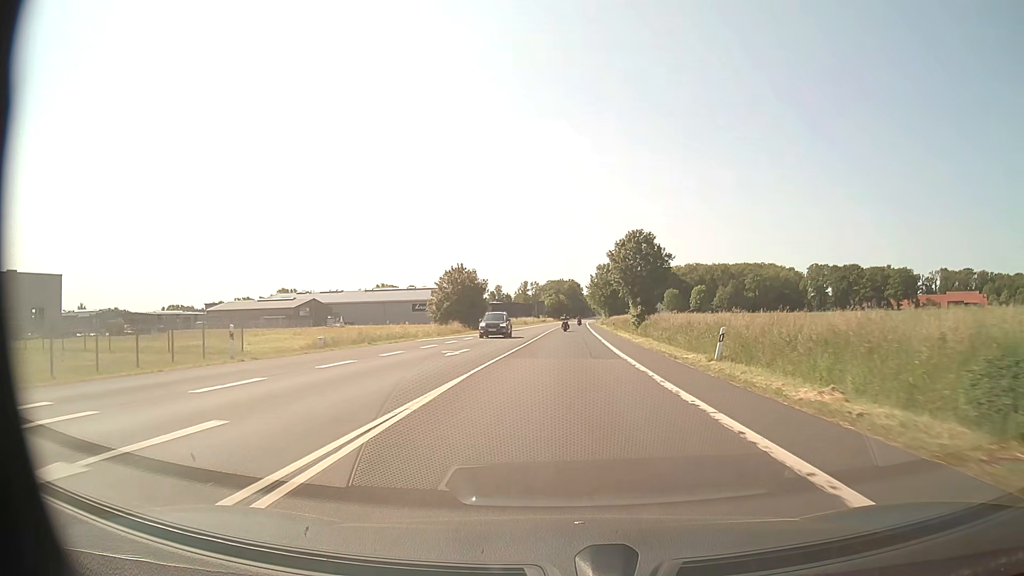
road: primary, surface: asphalt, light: Day
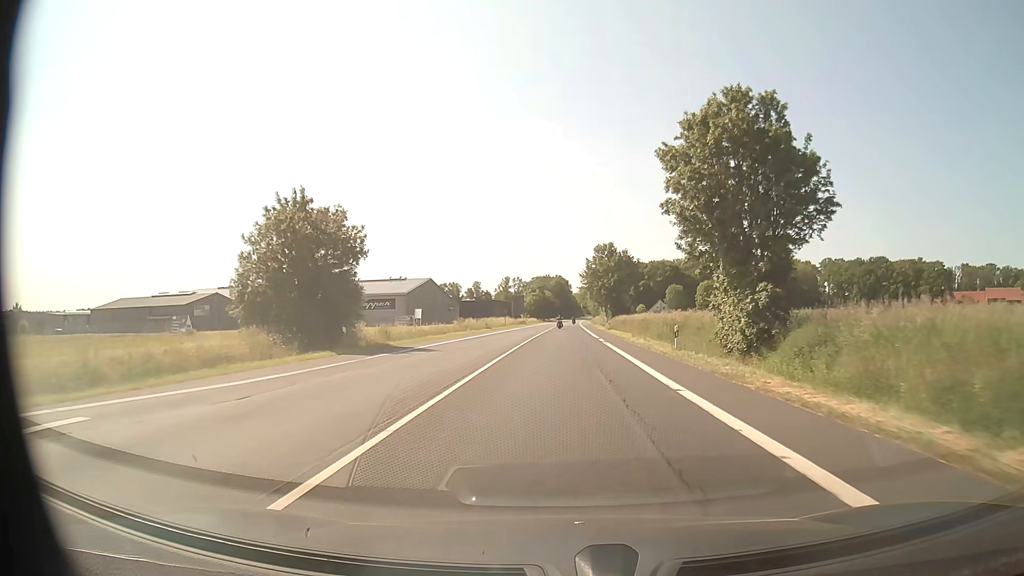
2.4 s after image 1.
(+0.5, +43.3) m; +1°
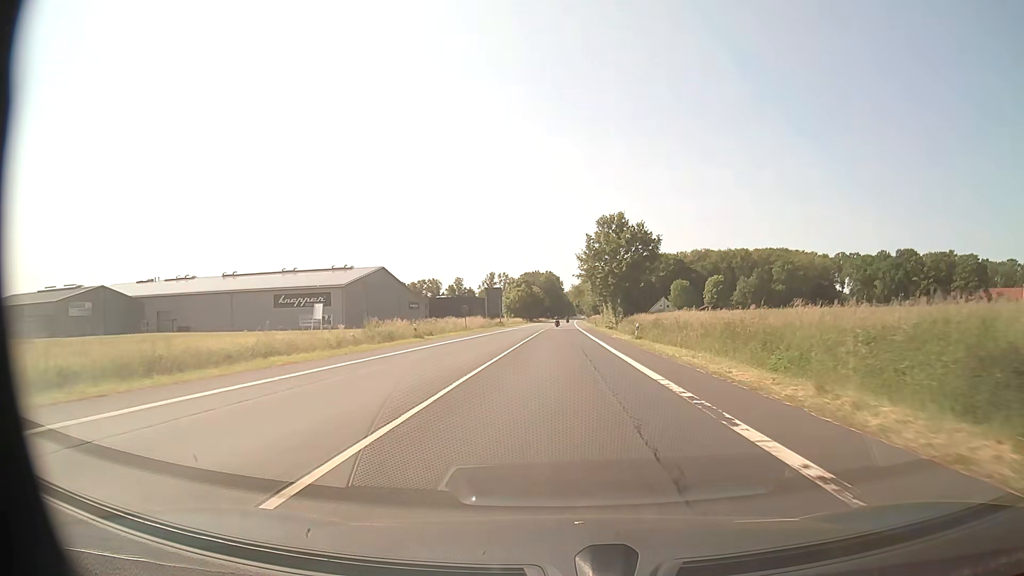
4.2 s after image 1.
(+0.2, +32.9) m; +1°
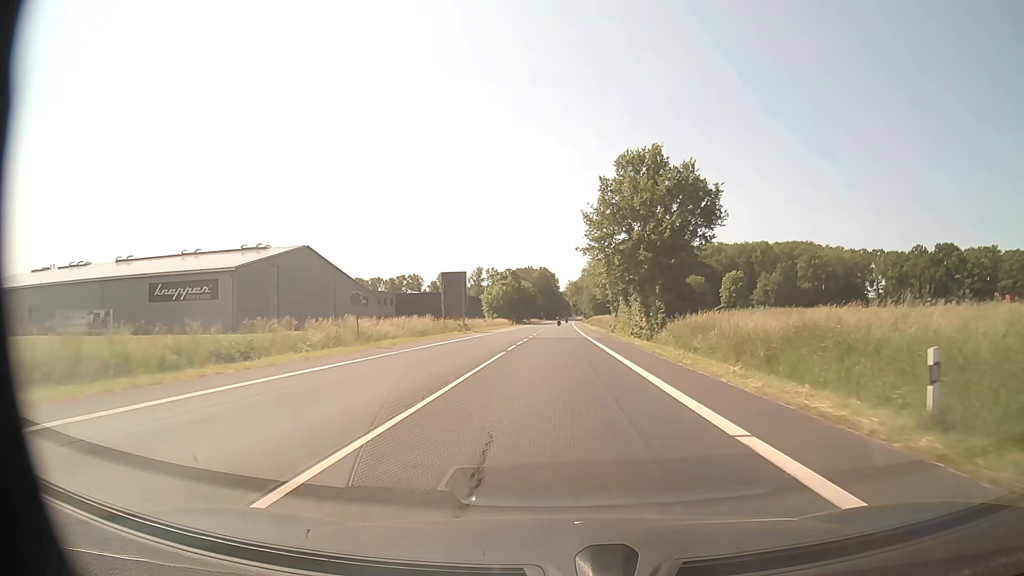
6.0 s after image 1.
(+0.1, +33.1) m; 0°
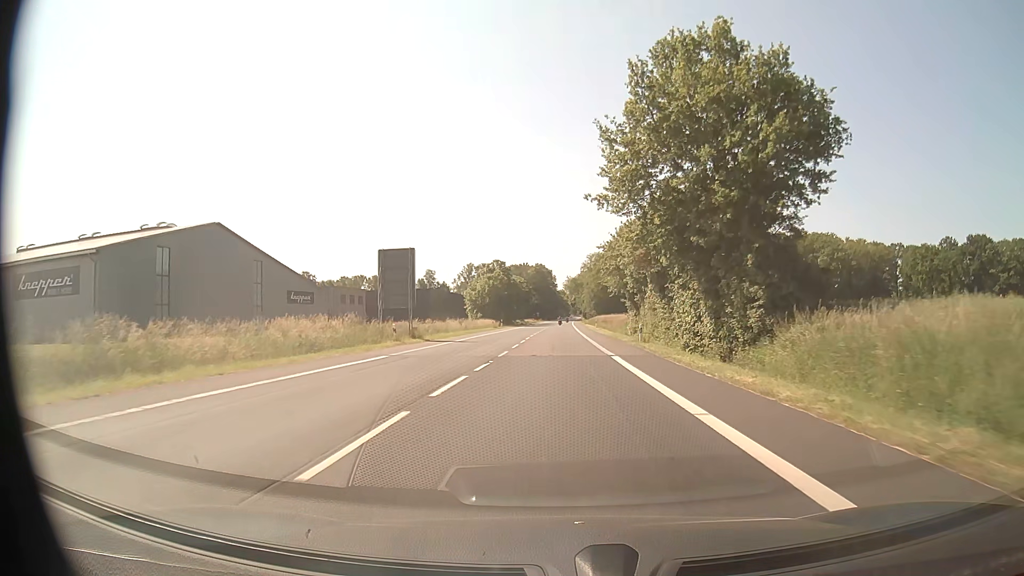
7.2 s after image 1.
(0.0, +22.1) m; 0°
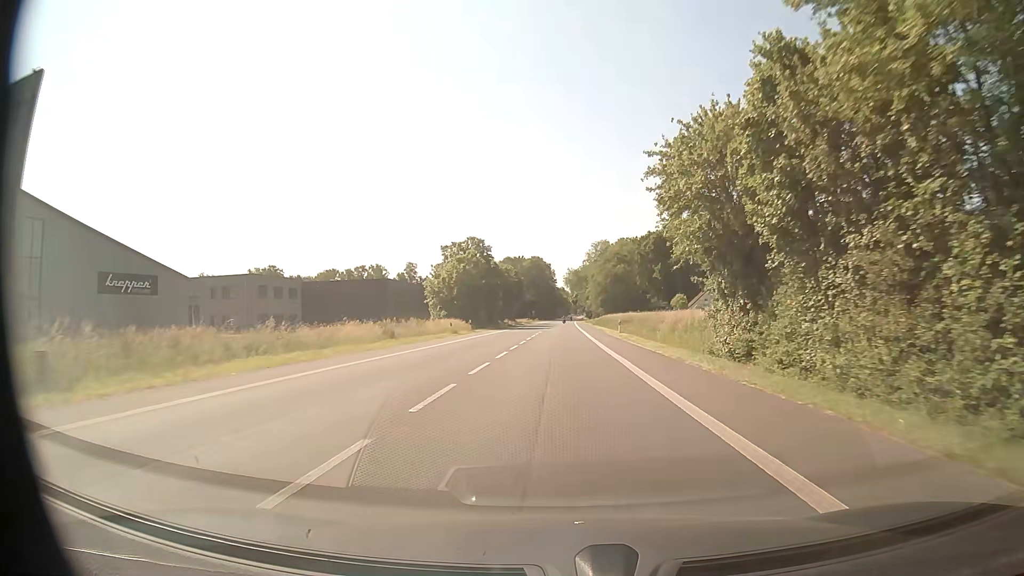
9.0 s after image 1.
(0.0, +33.3) m; 0°
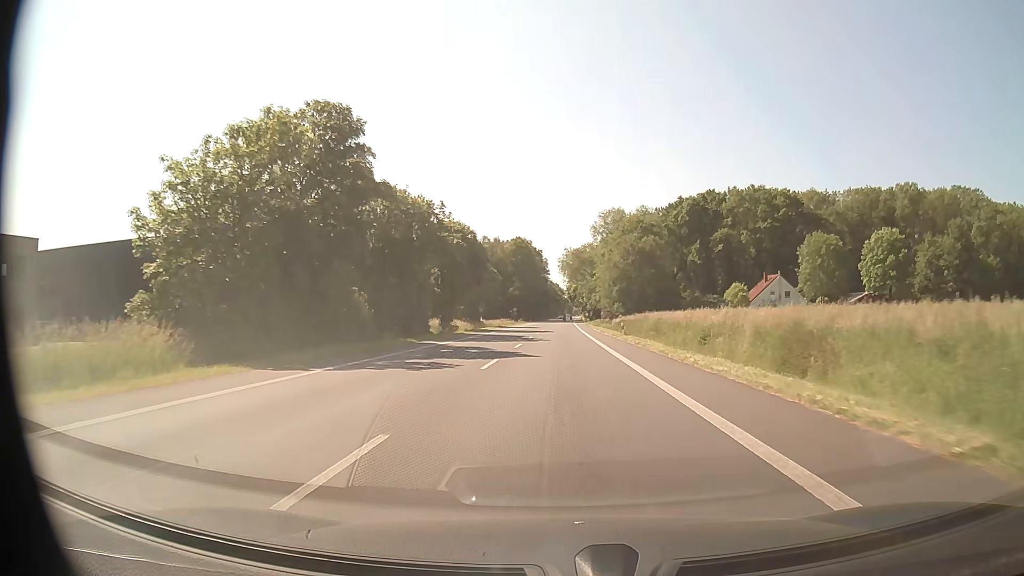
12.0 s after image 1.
(+0.2, +55.5) m; 0°
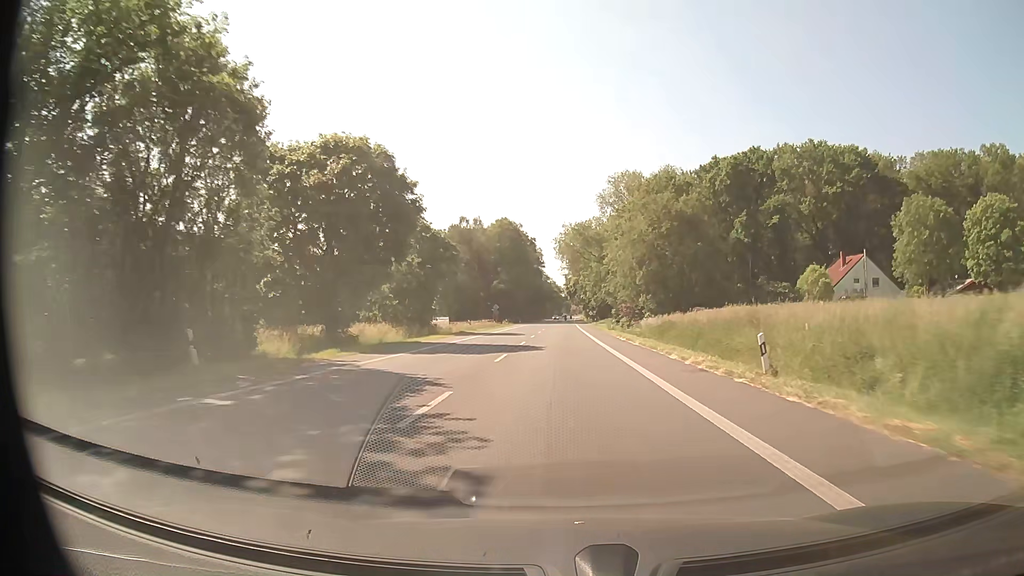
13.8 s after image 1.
(+0.1, +33.3) m; 0°
(0, +10) (0, +20) (0, +30) (0, +40) (0, +50) (0, +60) (0, +70) (0, +80) (0, +90) (0, +100) m
